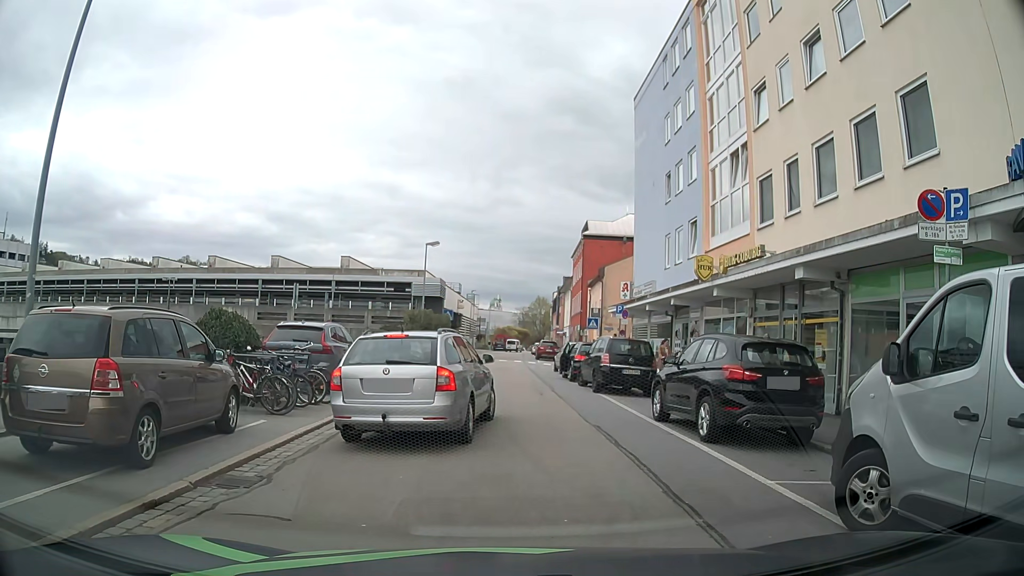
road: residential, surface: asphalt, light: Day
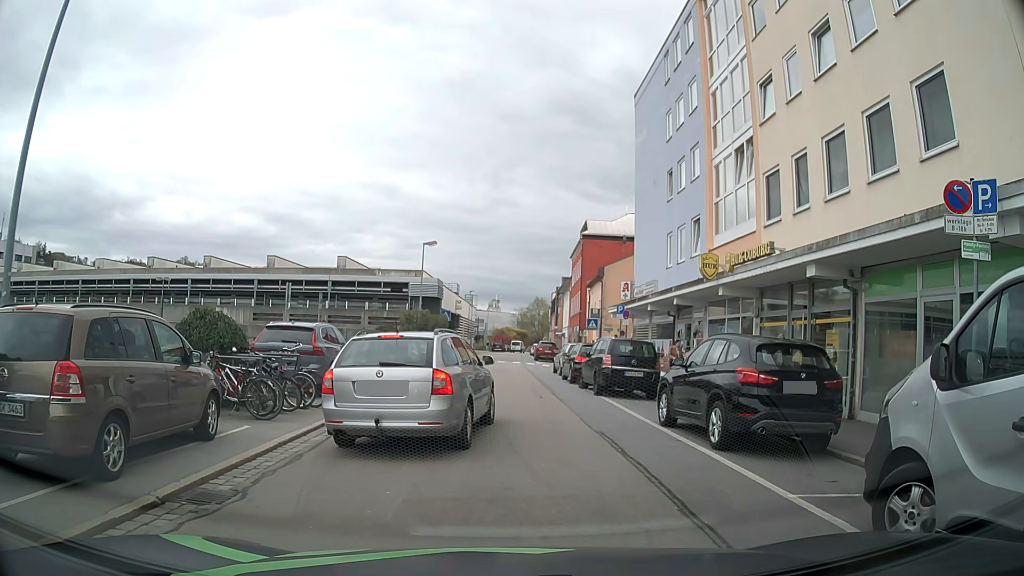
(0.0, +0.6) m; 0°
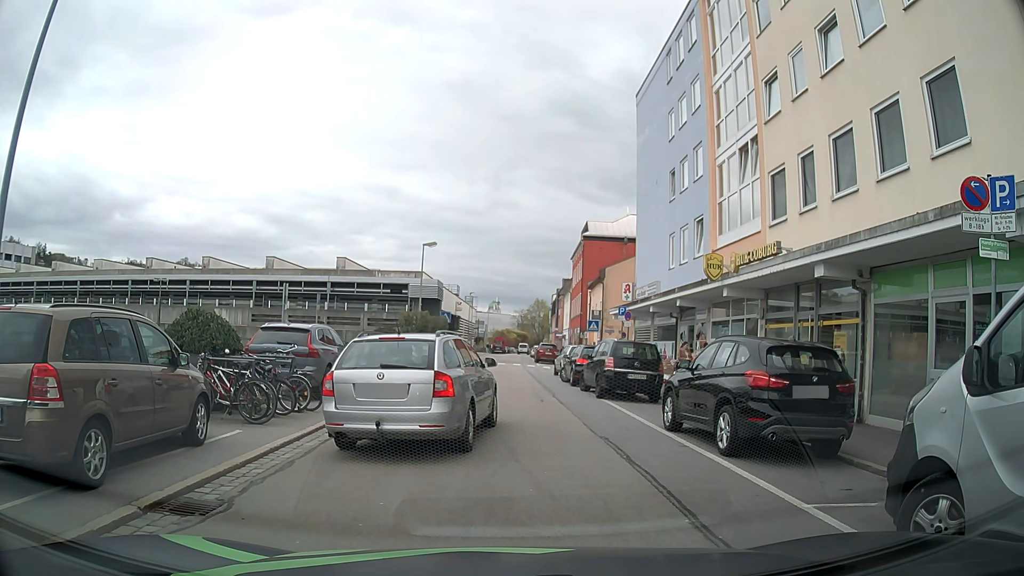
(0.0, +0.4) m; 0°
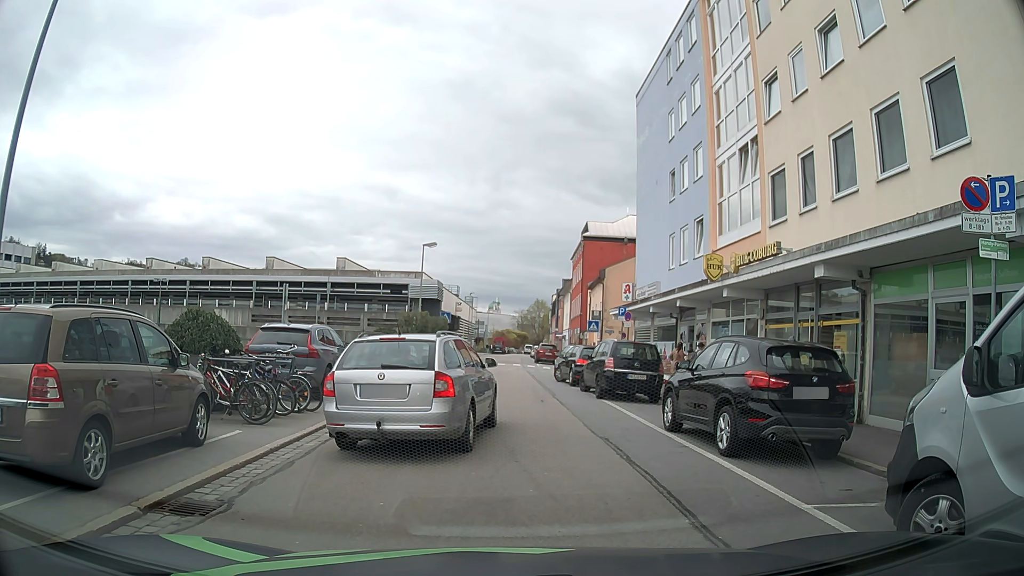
(0.0, +0.1) m; 0°
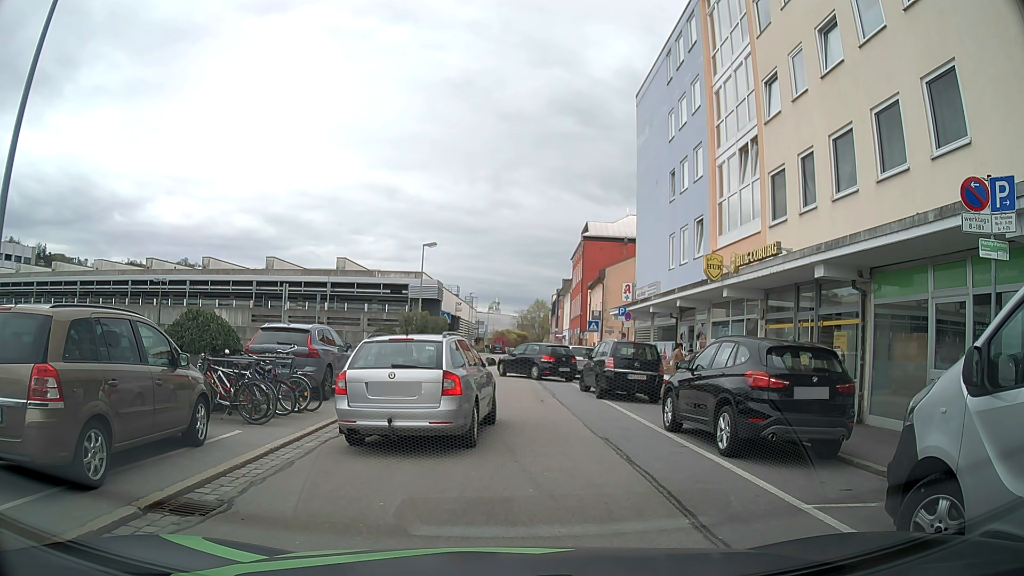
(0.0, 0.0) m; 0°
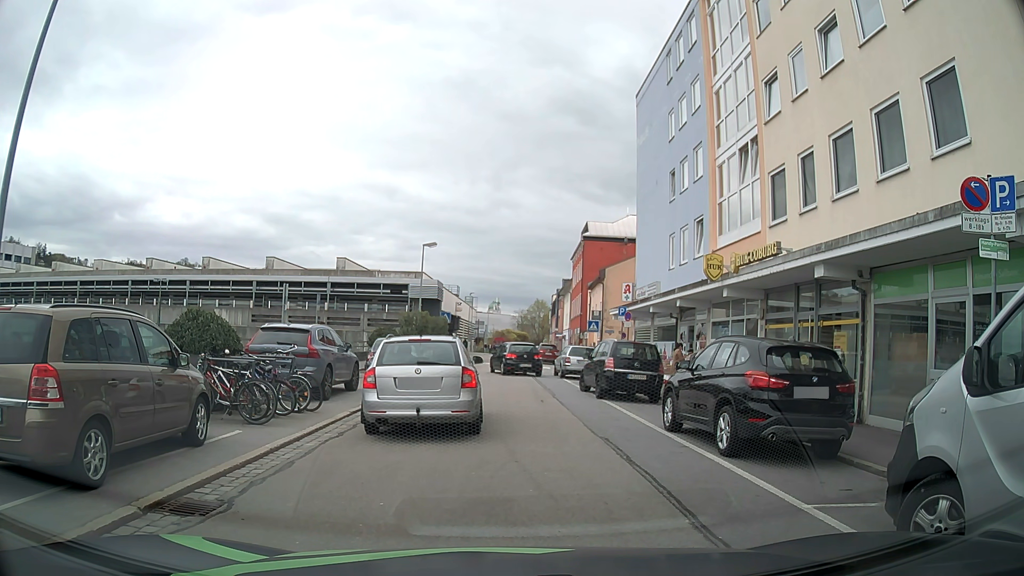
(0.0, 0.0) m; 0°
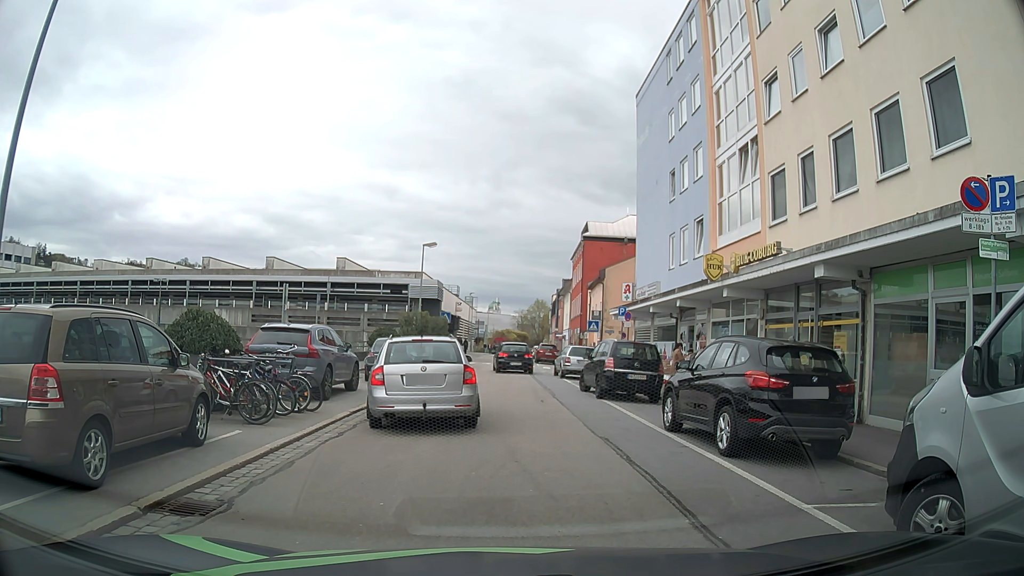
(0.0, 0.0) m; 0°
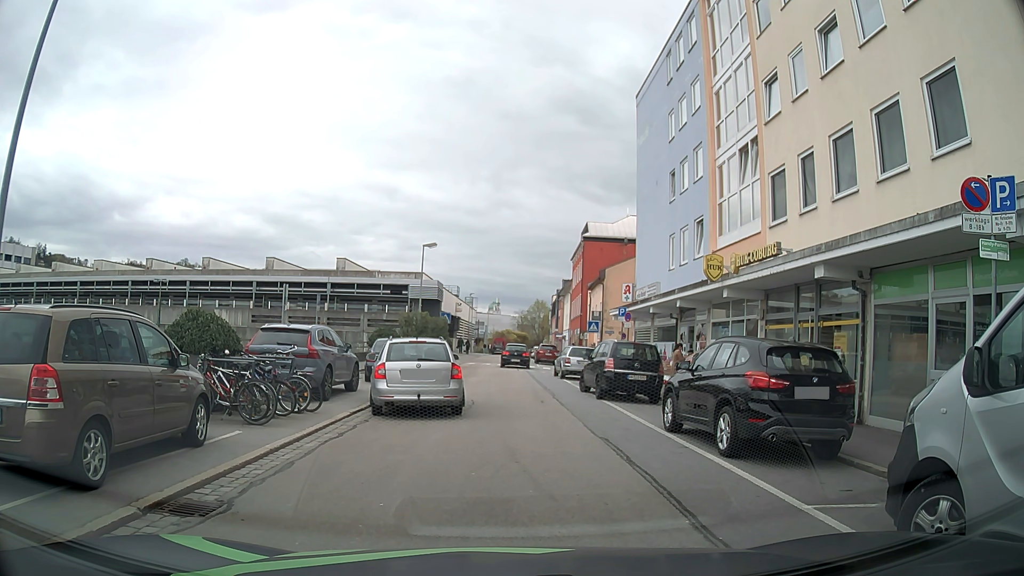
(0.0, 0.0) m; 0°
